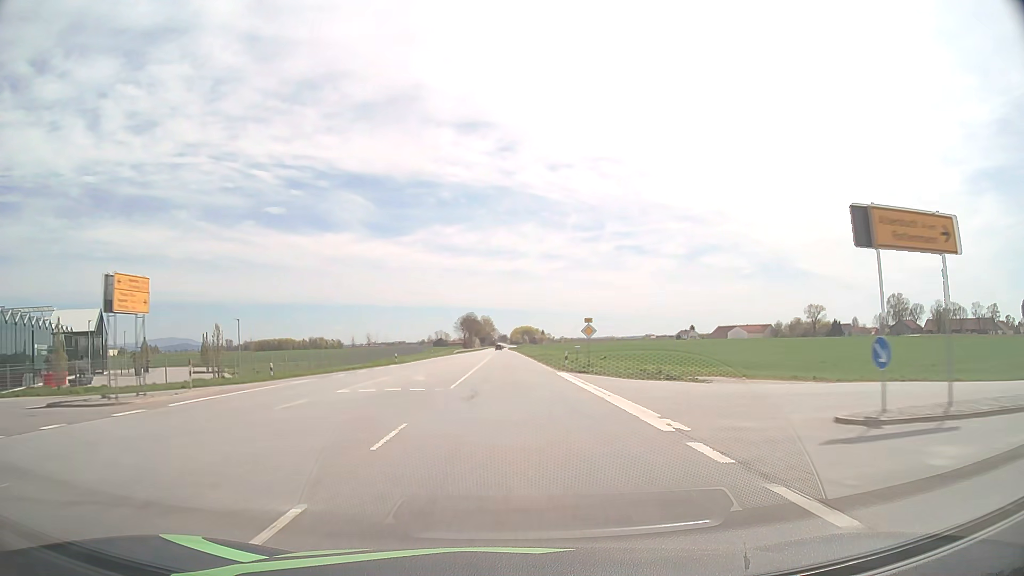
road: primary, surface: asphalt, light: Day
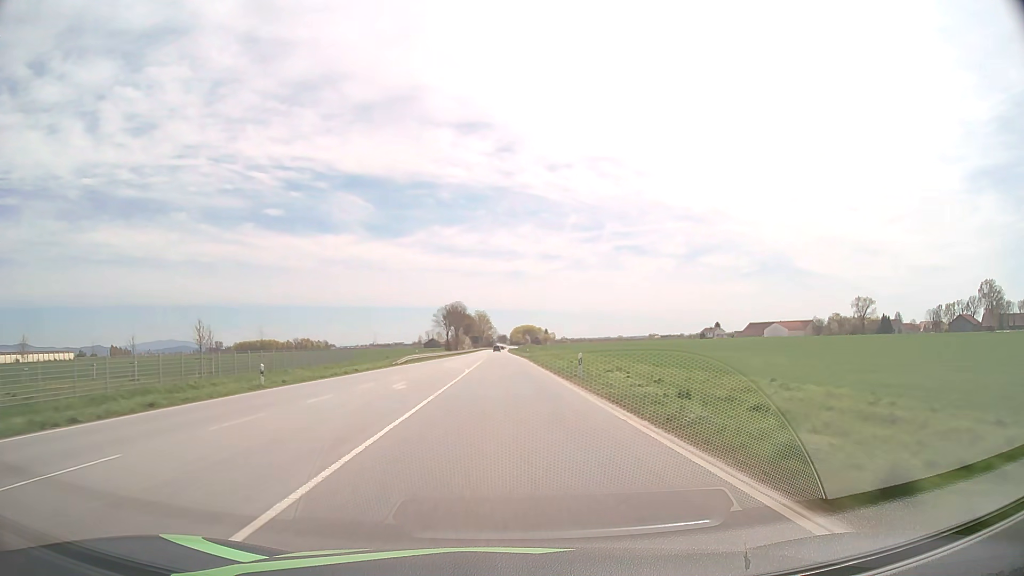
(0.0, +64.9) m; 0°
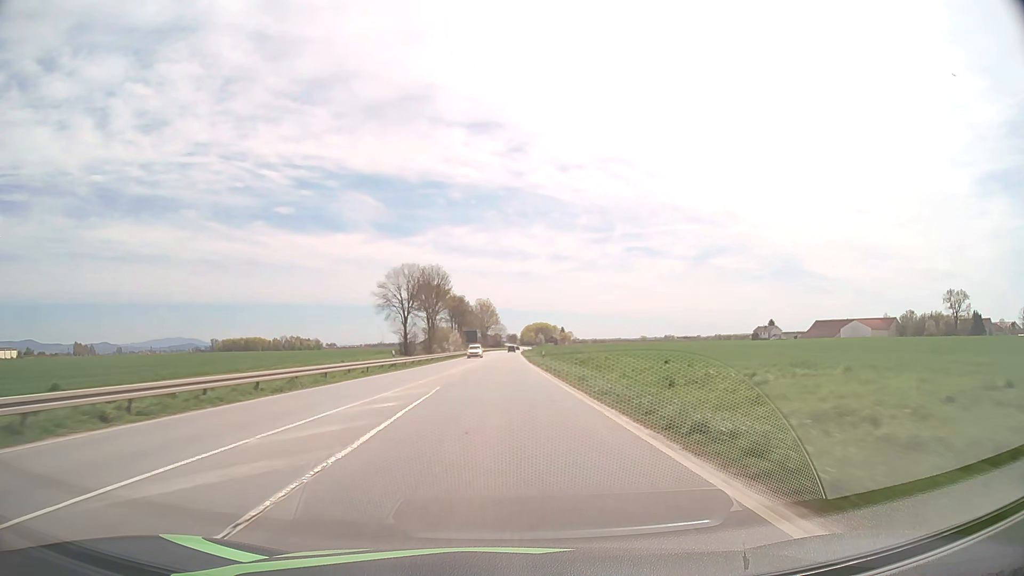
(-0.5, +81.7) m; -1°
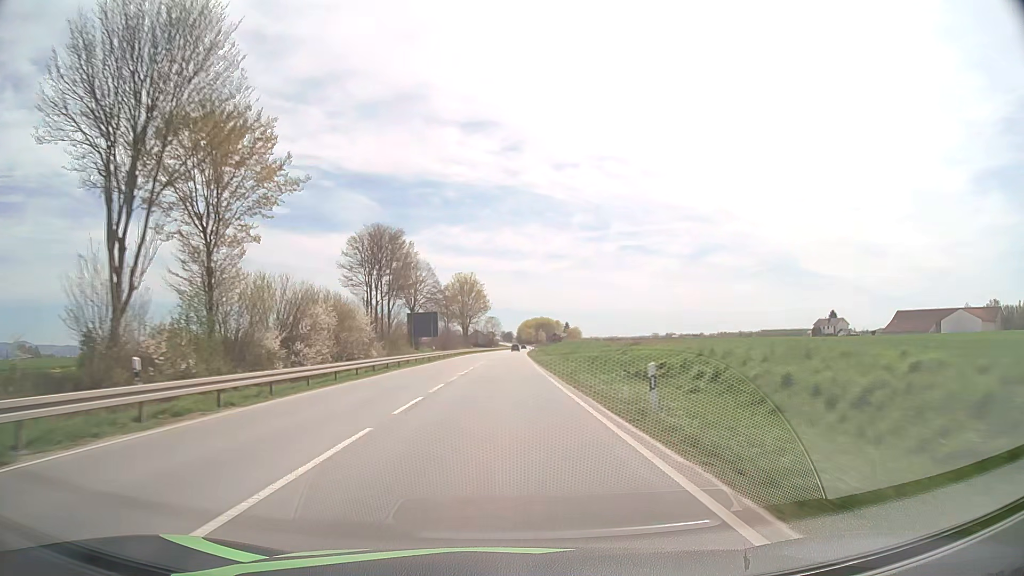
(+0.1, +82.2) m; 0°
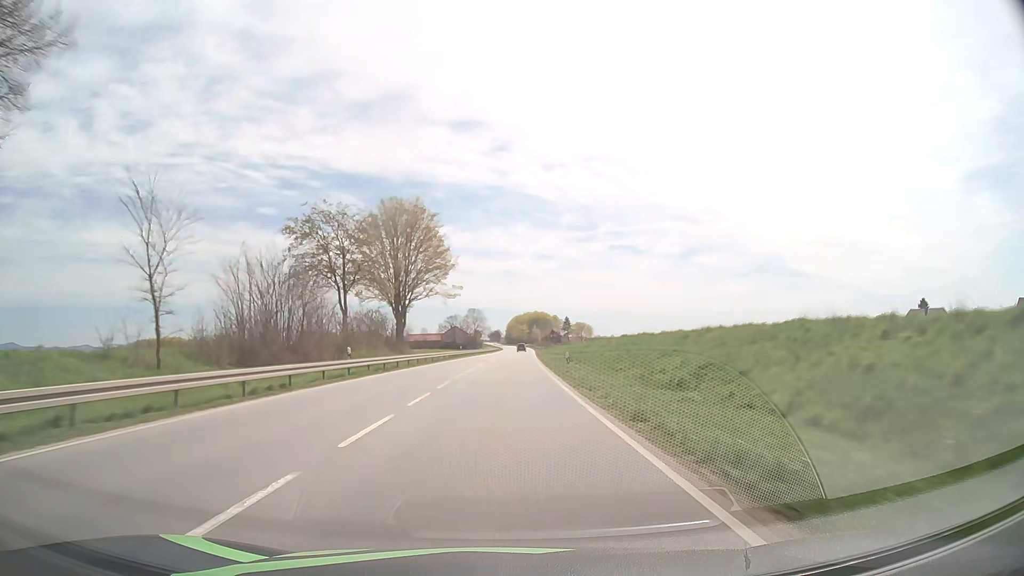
(+0.7, +82.6) m; +1°
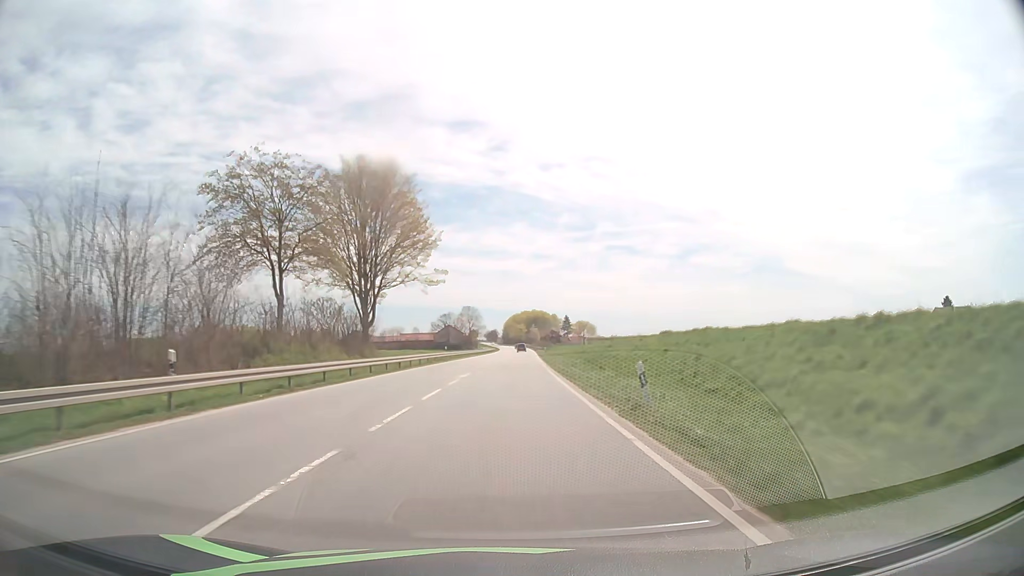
(0.0, +16.5) m; 0°
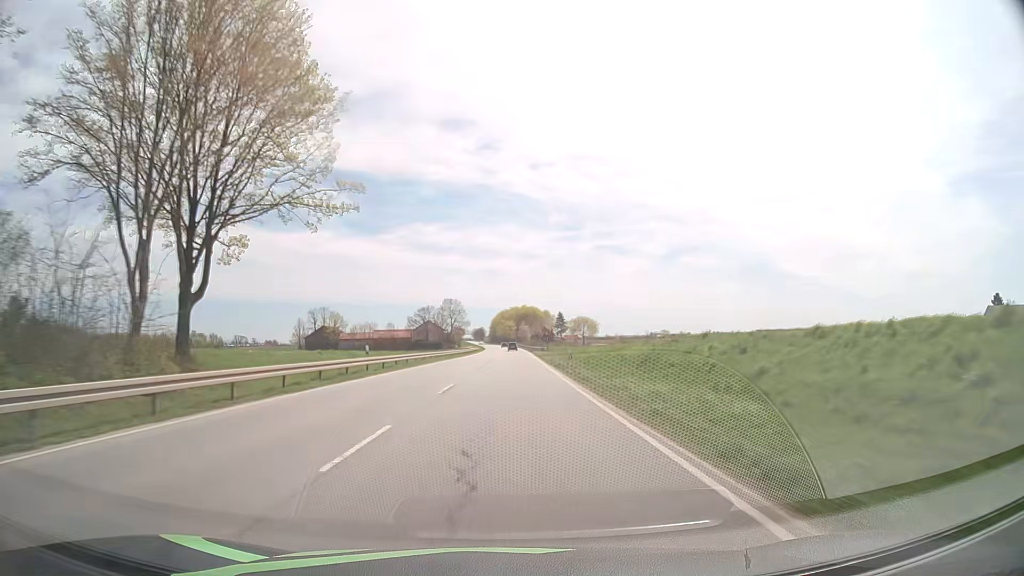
(+0.2, +33.0) m; +1°
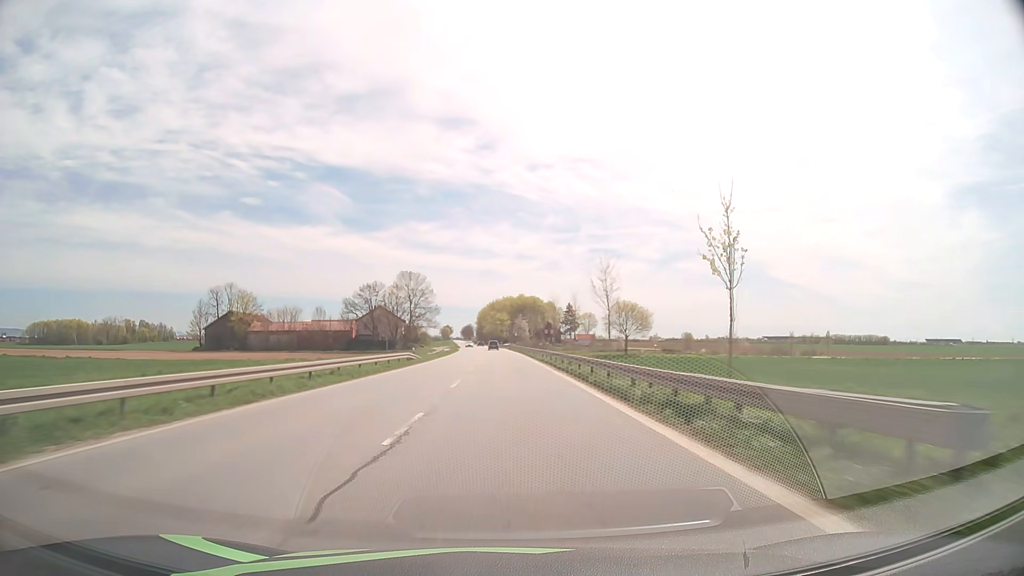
(+0.9, +81.8) m; +1°
(0, +10) (0, +20) (0, +30) (0, +40) (0, +50) (0, +60) (0, +70) (0, +80) (-1, +90) (-1, +100) m
